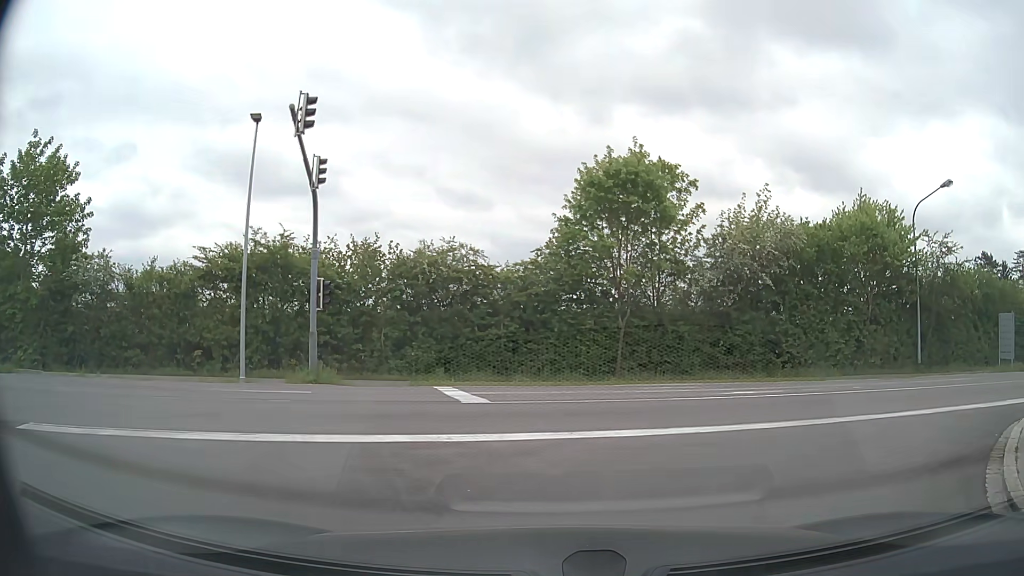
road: residential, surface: asphalt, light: Day
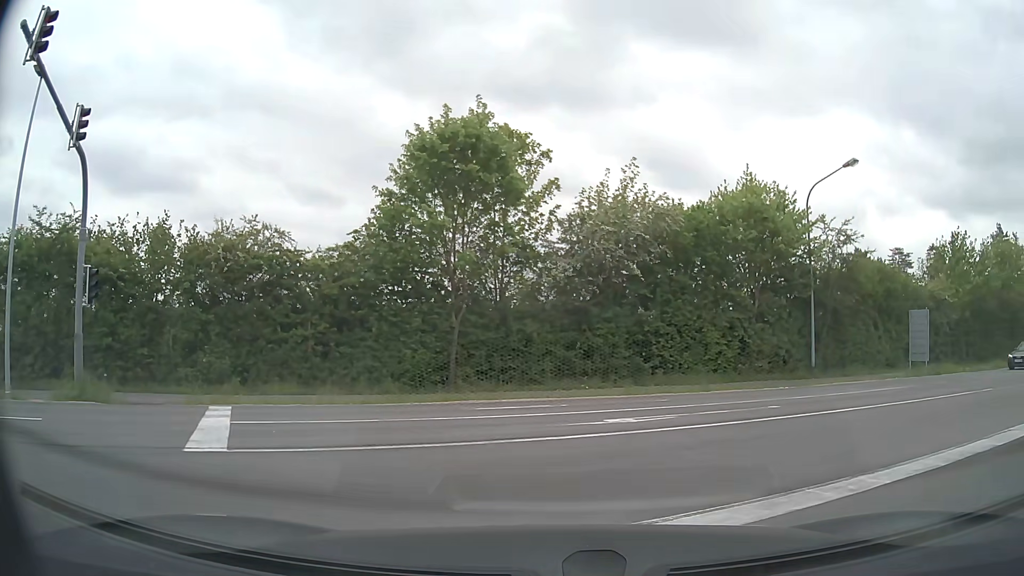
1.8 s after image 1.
(+0.6, +4.7) m; +14°
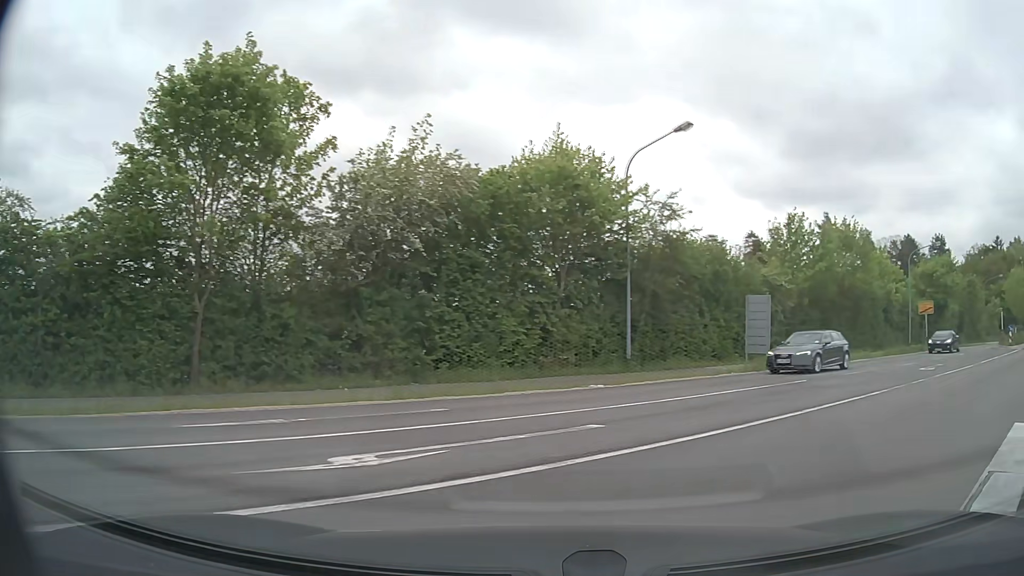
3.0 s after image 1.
(+0.5, +4.2) m; +16°
(+4, +9) (+11, +16) (+18, +23) (+26, +29) (+34, +36) (+41, +42) (+49, +49) (+56, +55) (+64, +62) (+71, +69) m
